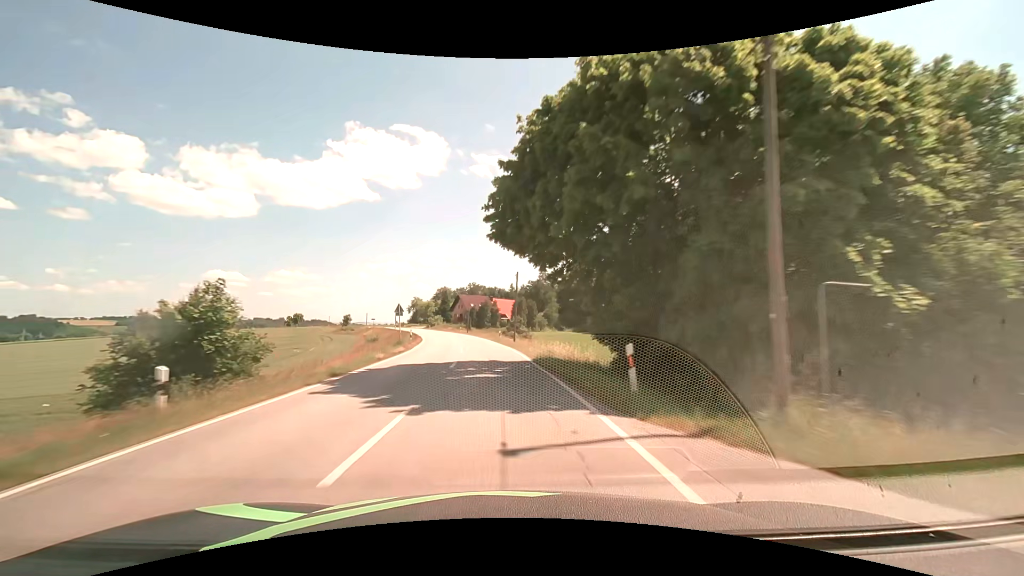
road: secondary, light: Day
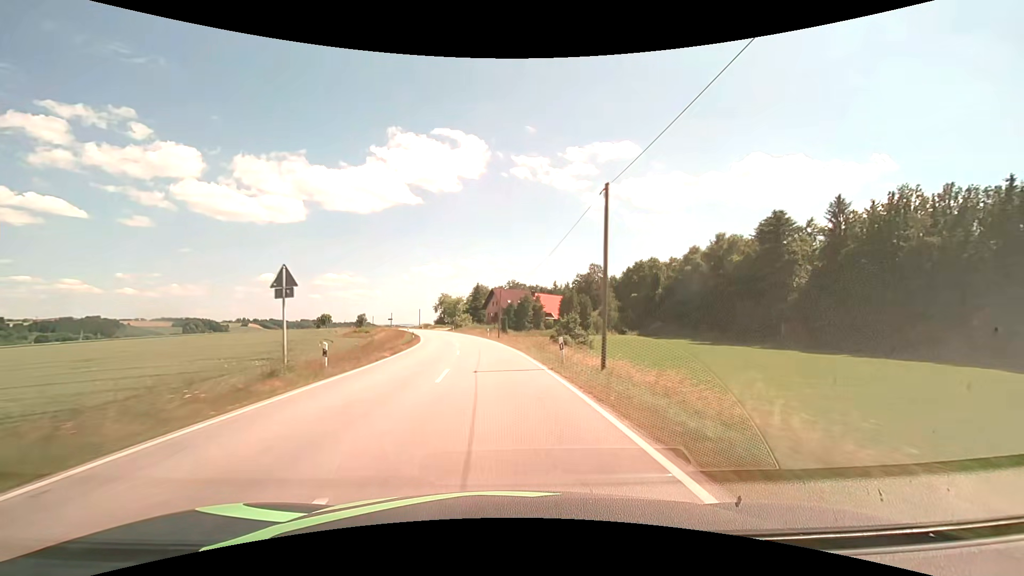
(-1.1, +28.3) m; -4°
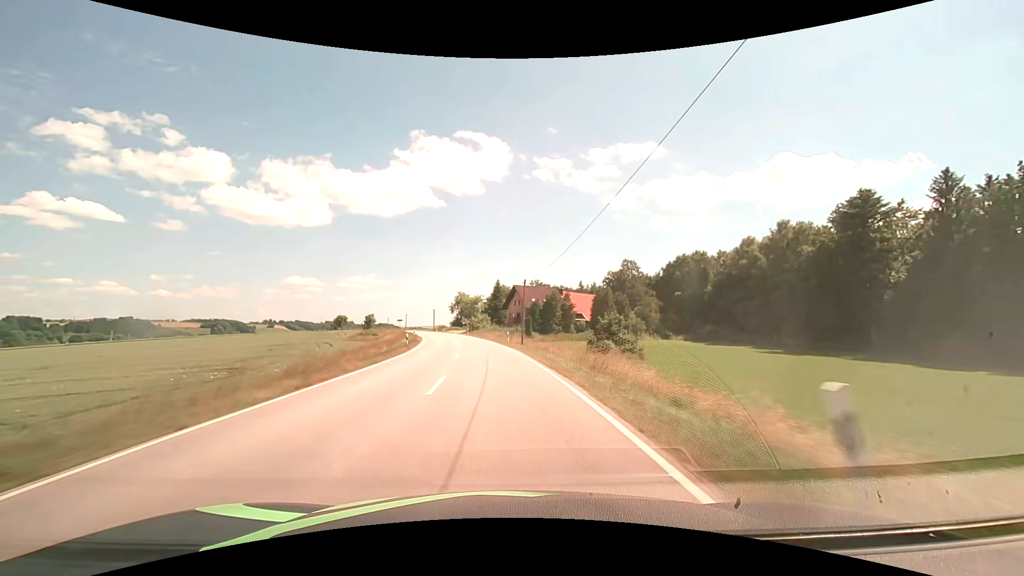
(-0.4, +14.1) m; -3°
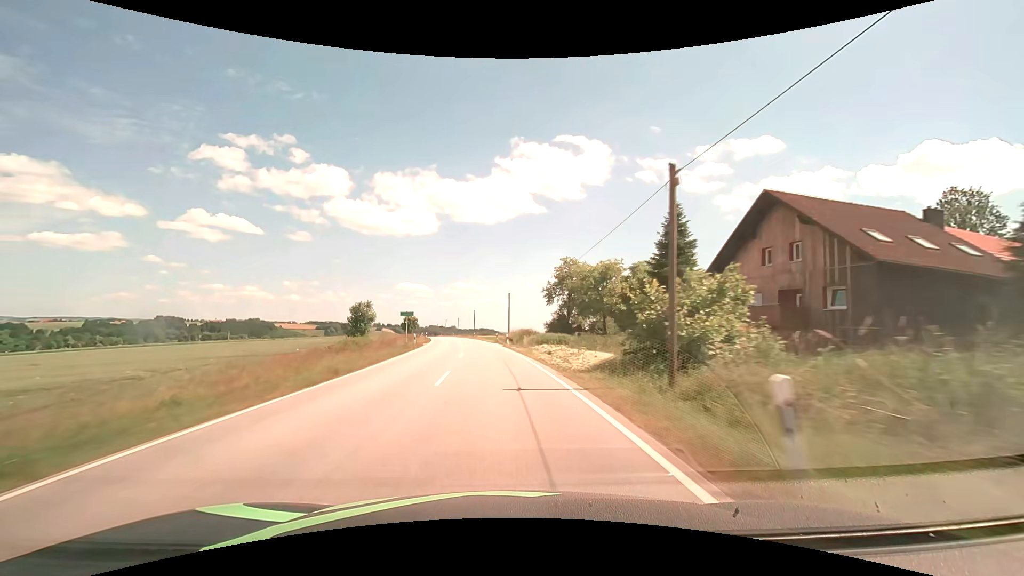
(-7.3, +70.2) m; -12°
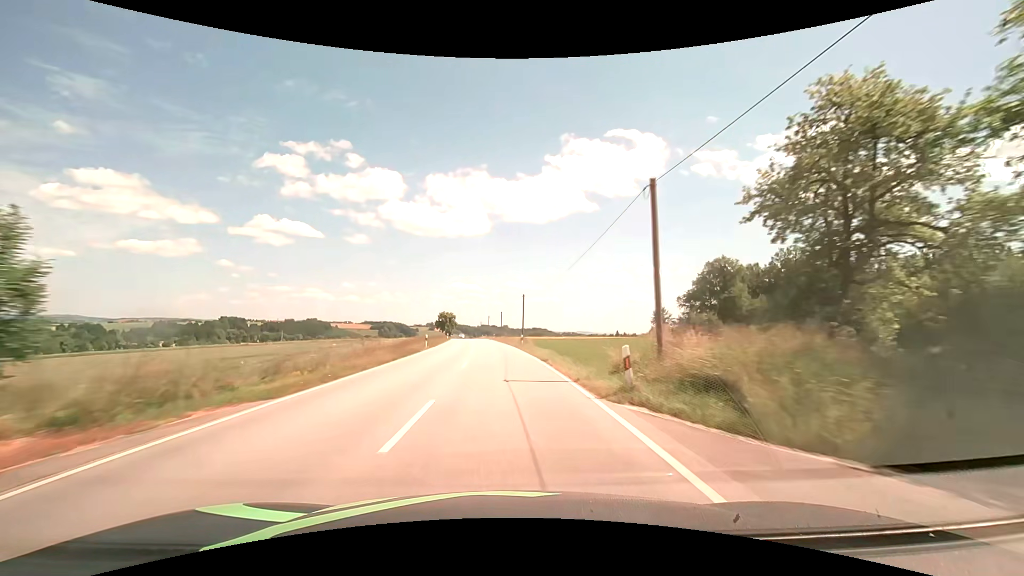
(-2.3, +42.5) m; -6°
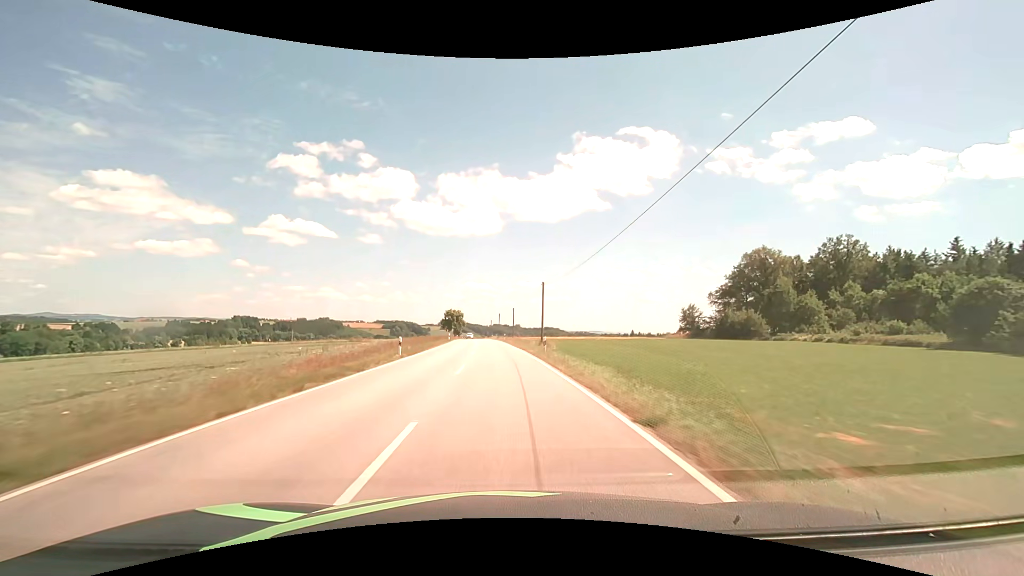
(-0.2, +14.2) m; -1°
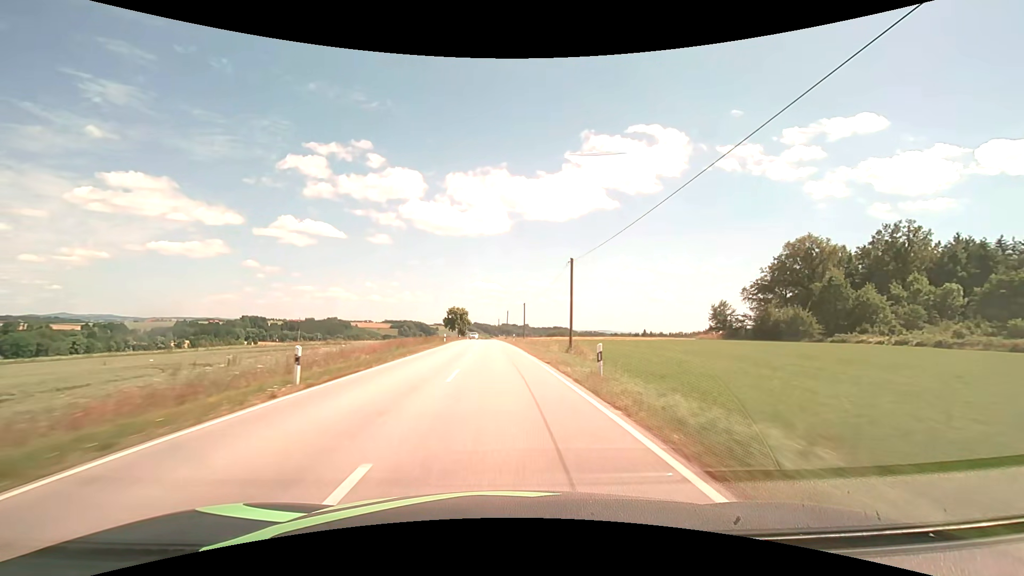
(-0.1, +14.2) m; -1°
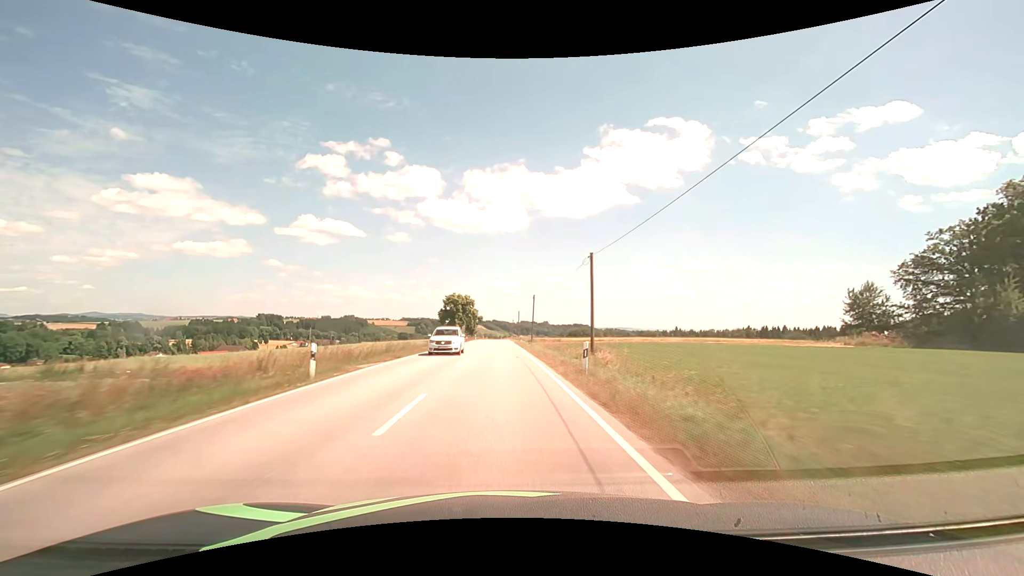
(-0.8, +42.8) m; -2°
(0, +10) (0, +20) (0, +30) (0, +40) (0, +50) (-1, +60) (-1, +70) (-1, +80) (-1, +90) (-1, +100) m
